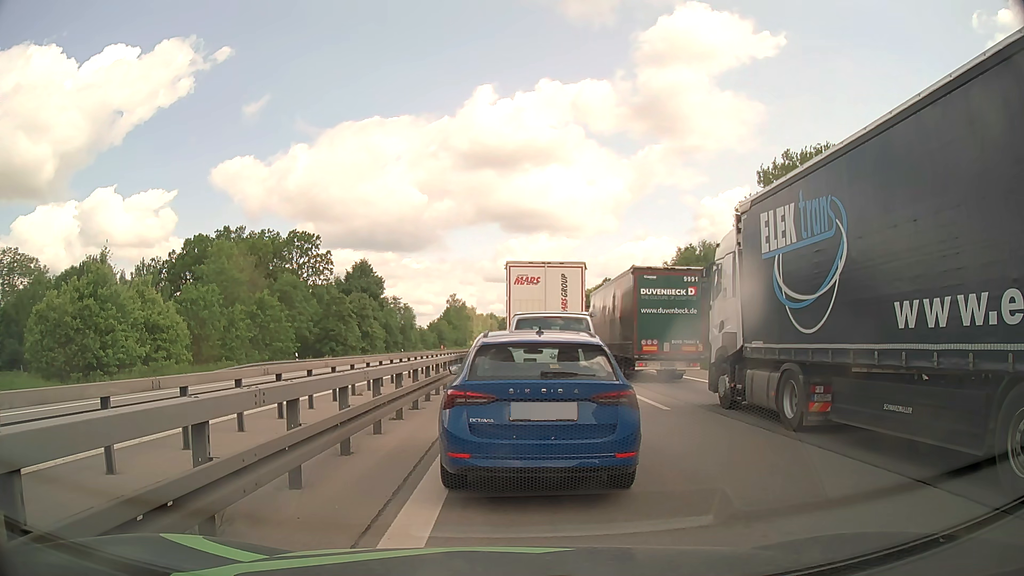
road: motorway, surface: asphalt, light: Day
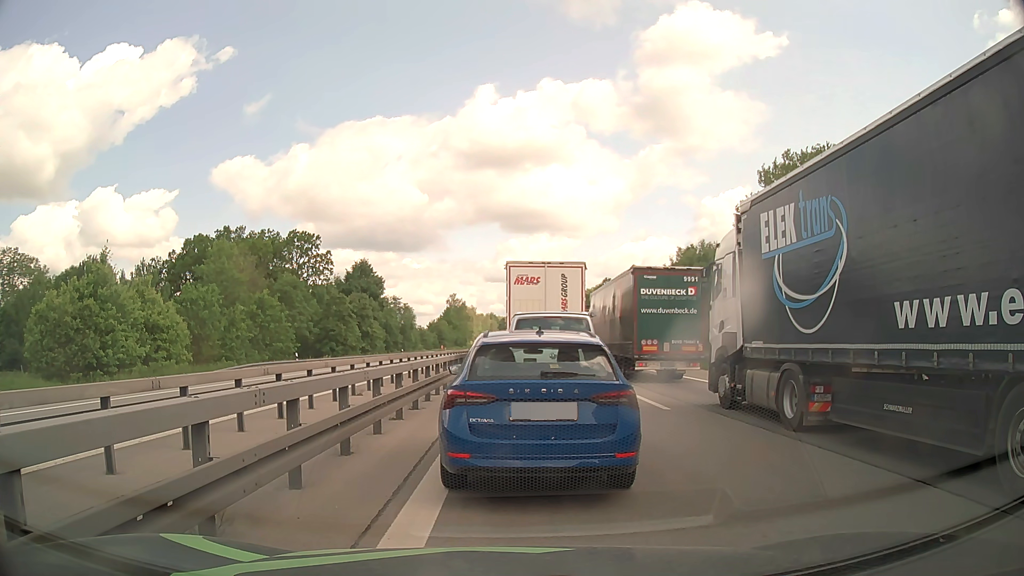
(0.0, 0.0) m; 0°
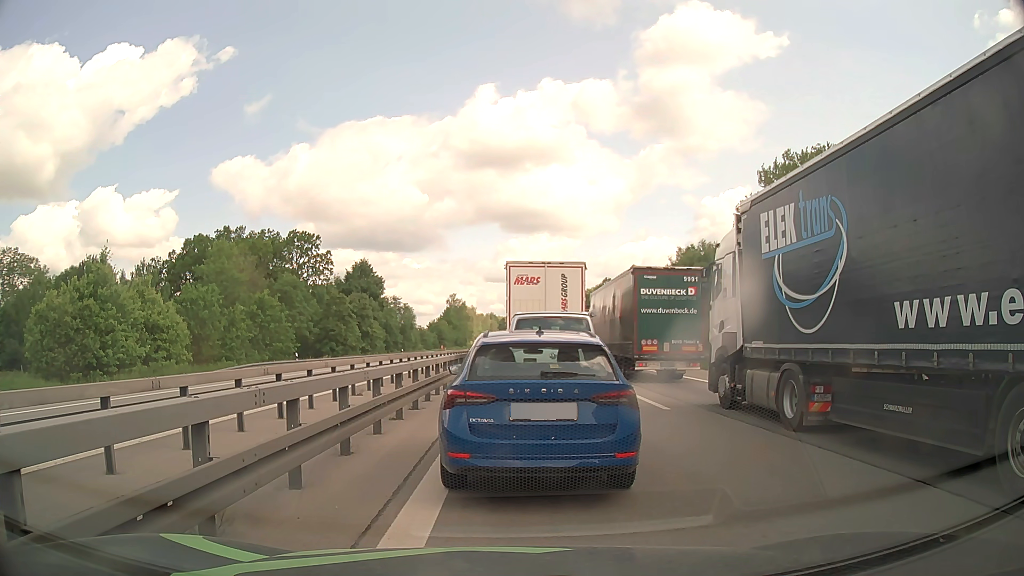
(0.0, 0.0) m; 0°
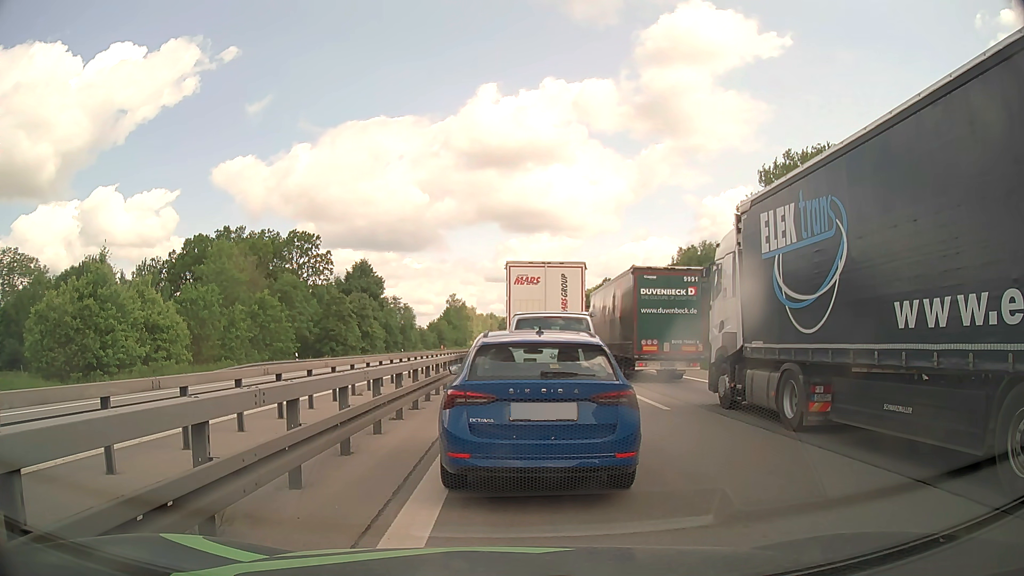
(0.0, 0.0) m; 0°
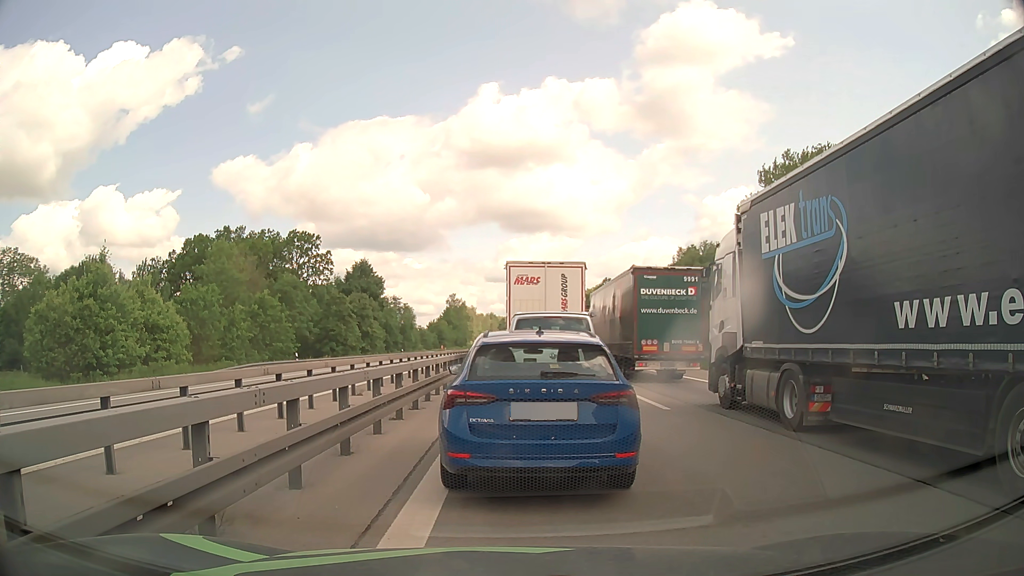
(0.0, 0.0) m; 0°
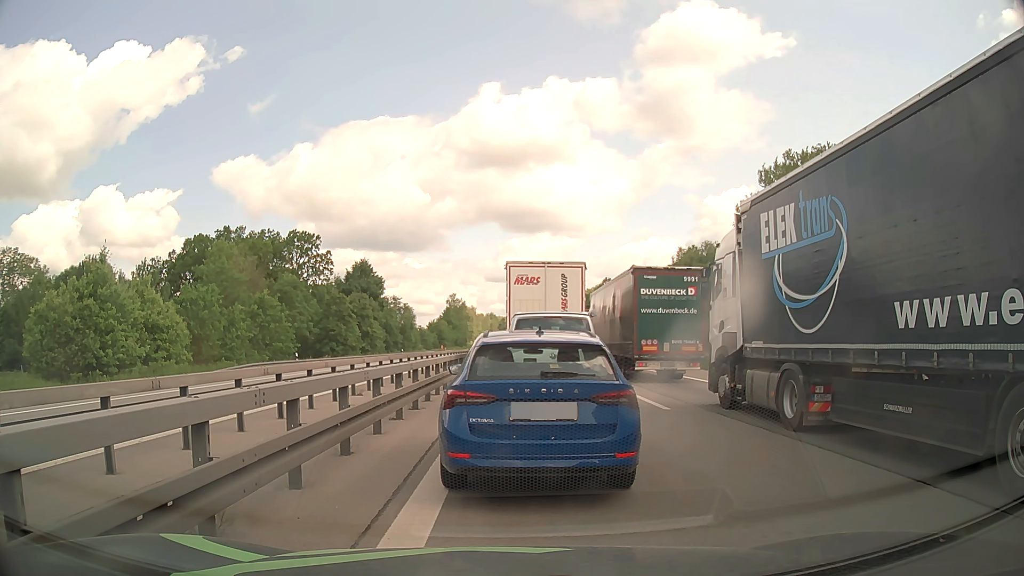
(0.0, 0.0) m; 0°
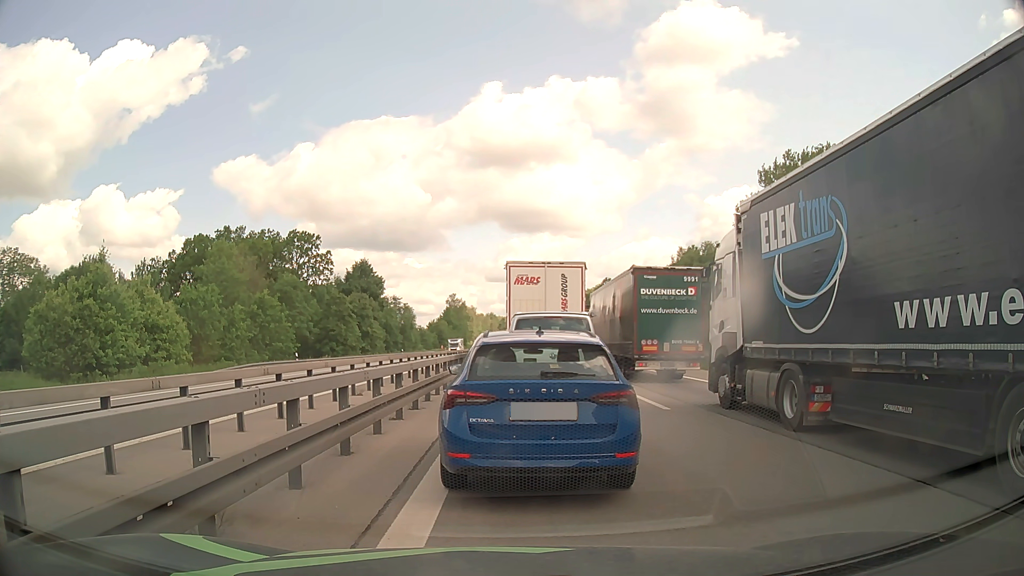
(0.0, 0.0) m; 0°
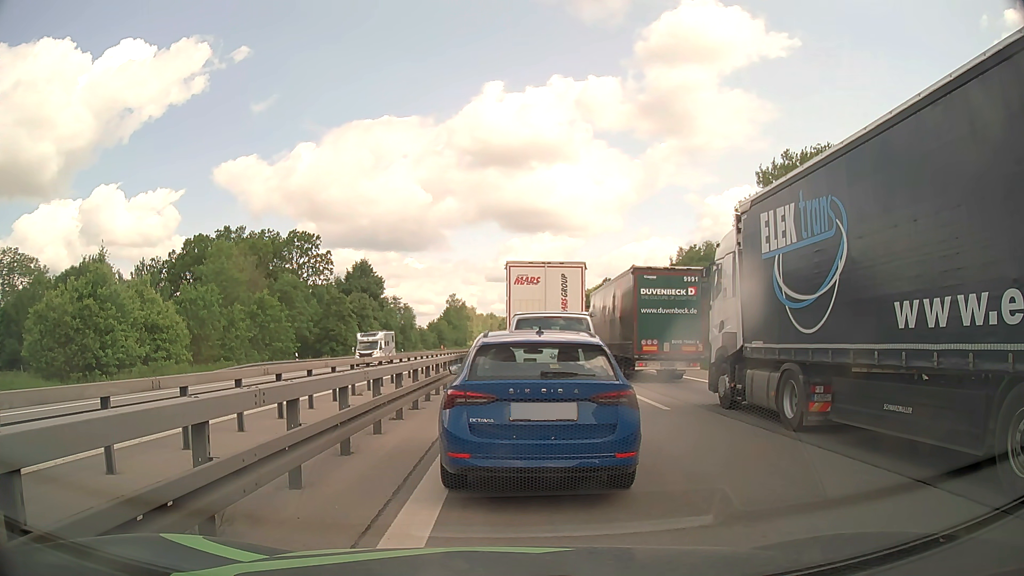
(0.0, 0.0) m; 0°
